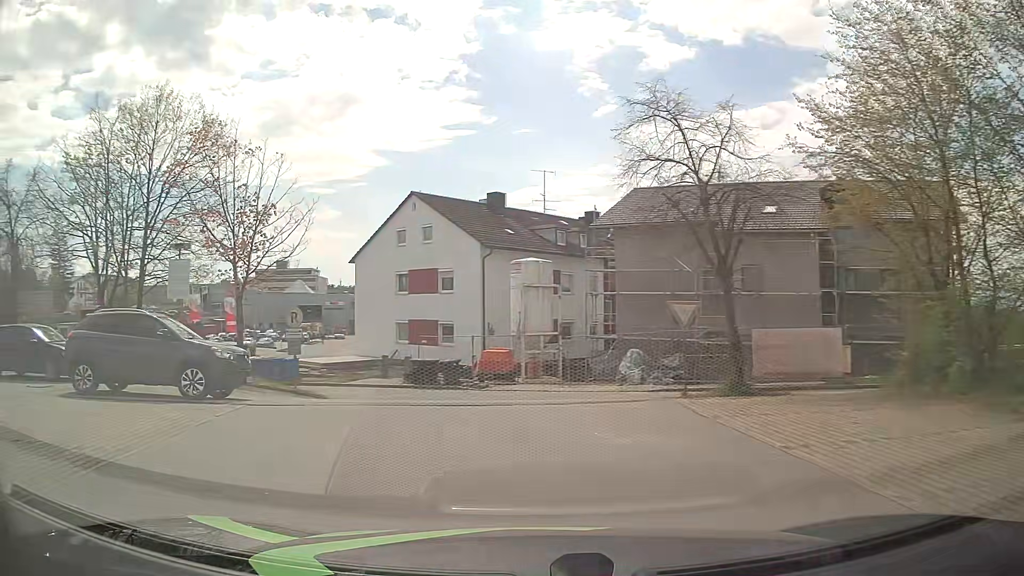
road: service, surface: asphalt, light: Day
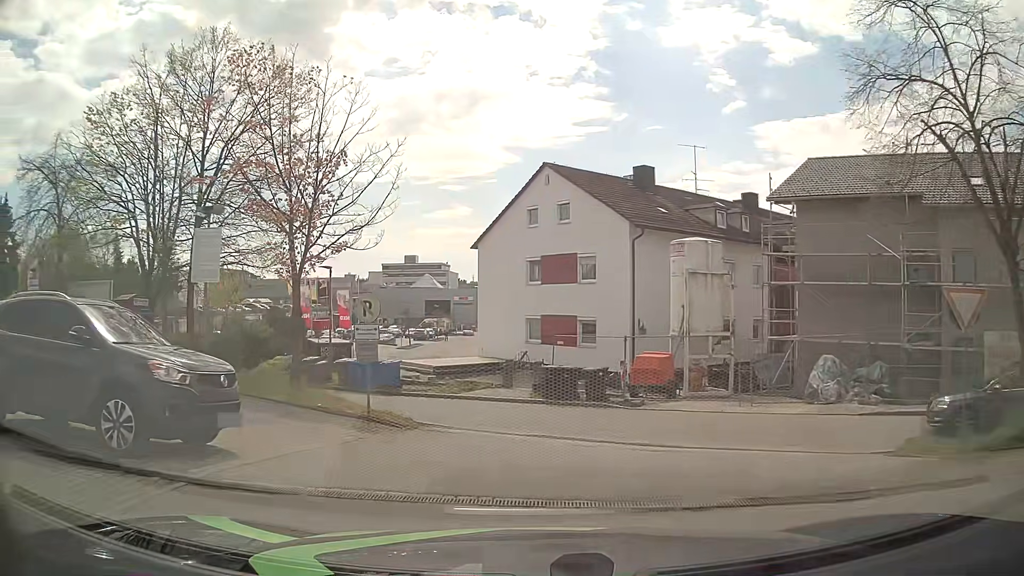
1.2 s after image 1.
(-0.7, +6.5) m; -12°
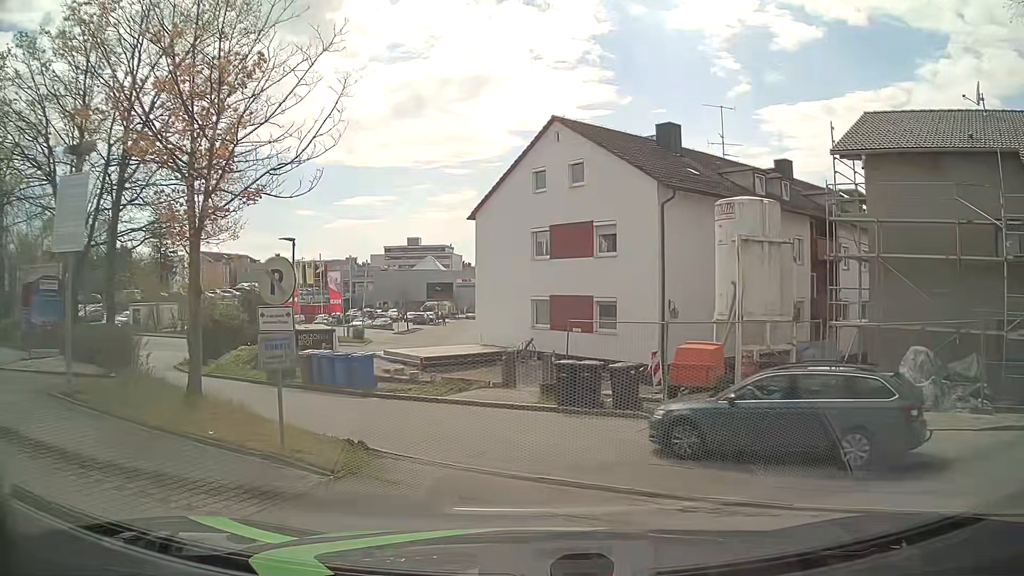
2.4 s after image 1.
(0.0, +5.0) m; -1°
